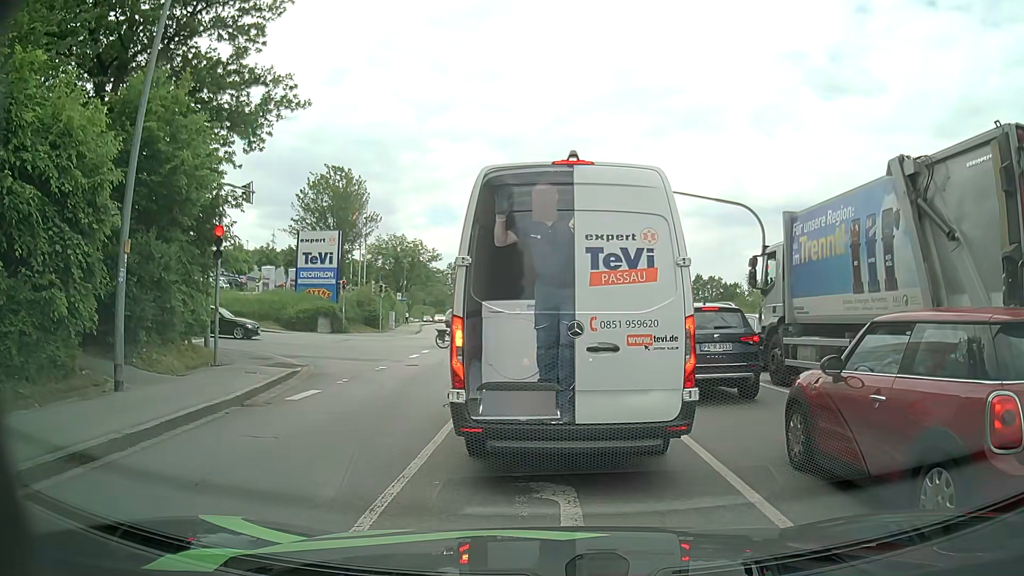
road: tertiary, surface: asphalt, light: Day
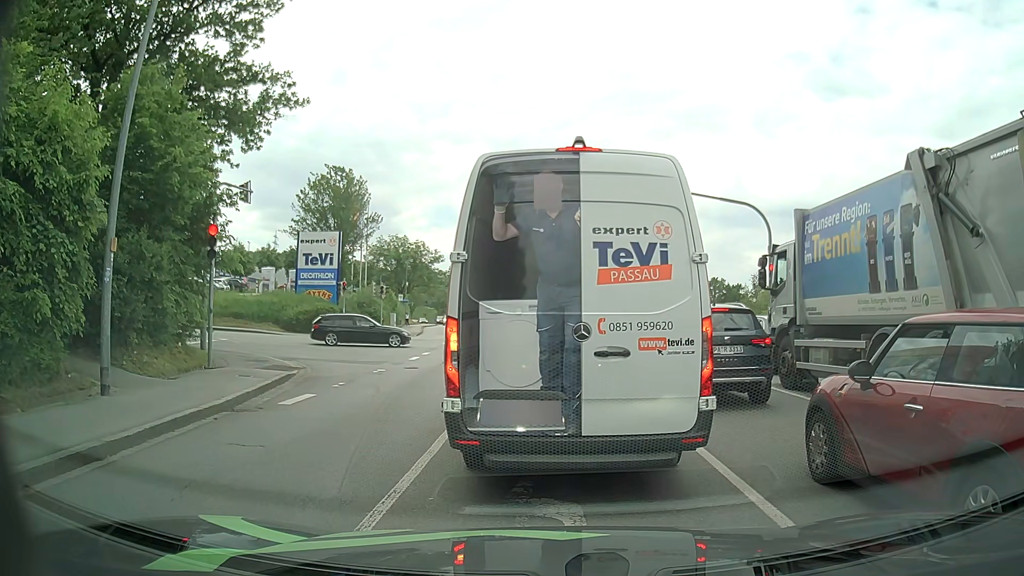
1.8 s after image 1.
(0.0, +0.5) m; 0°
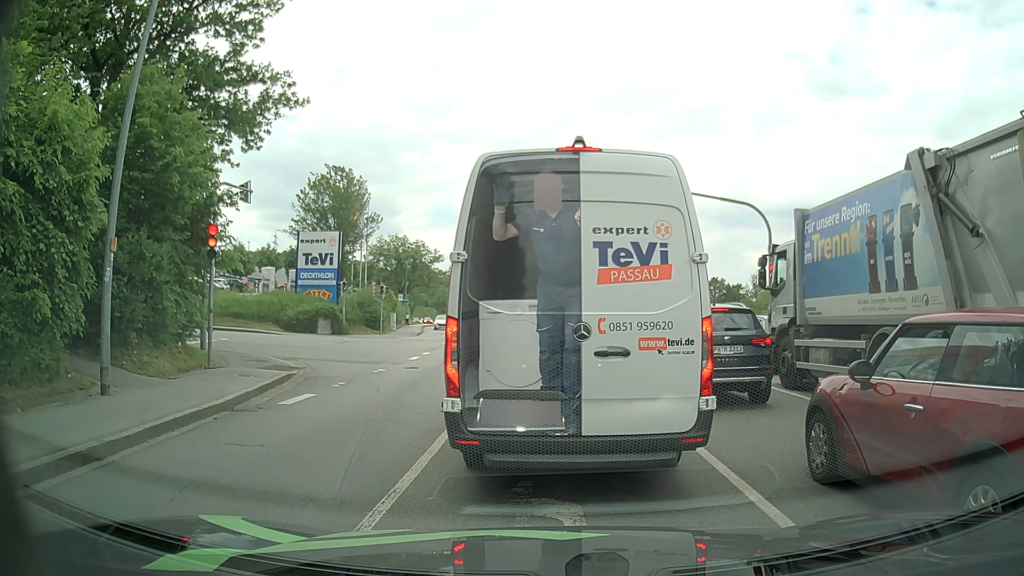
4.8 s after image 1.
(0.0, 0.0) m; 0°
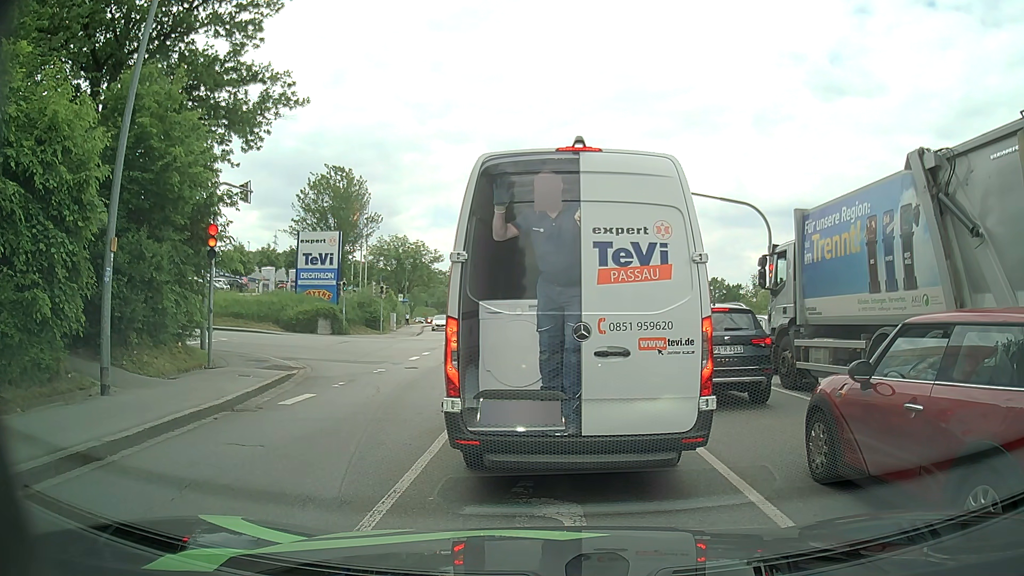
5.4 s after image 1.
(0.0, 0.0) m; 0°
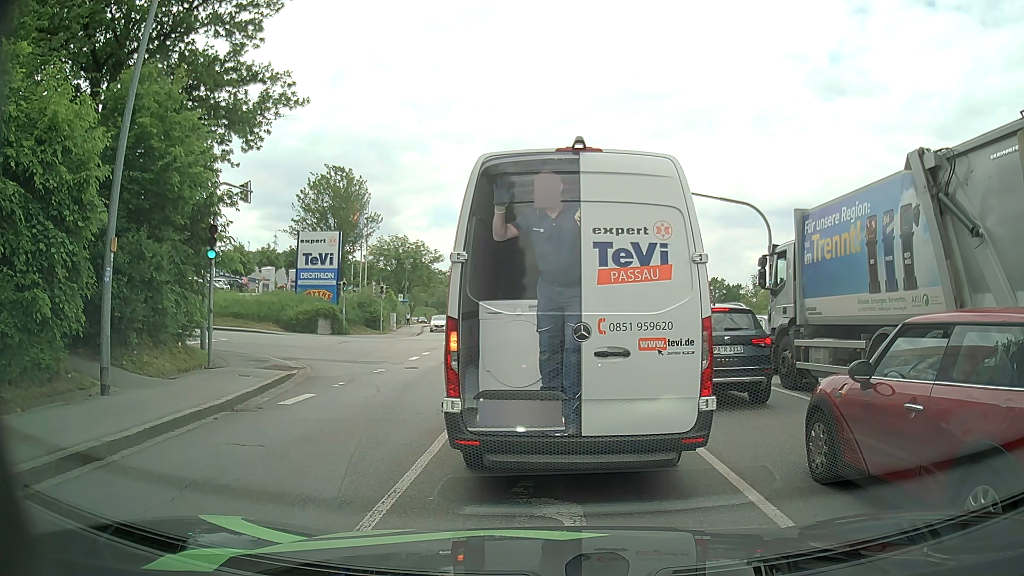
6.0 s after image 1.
(0.0, 0.0) m; 0°
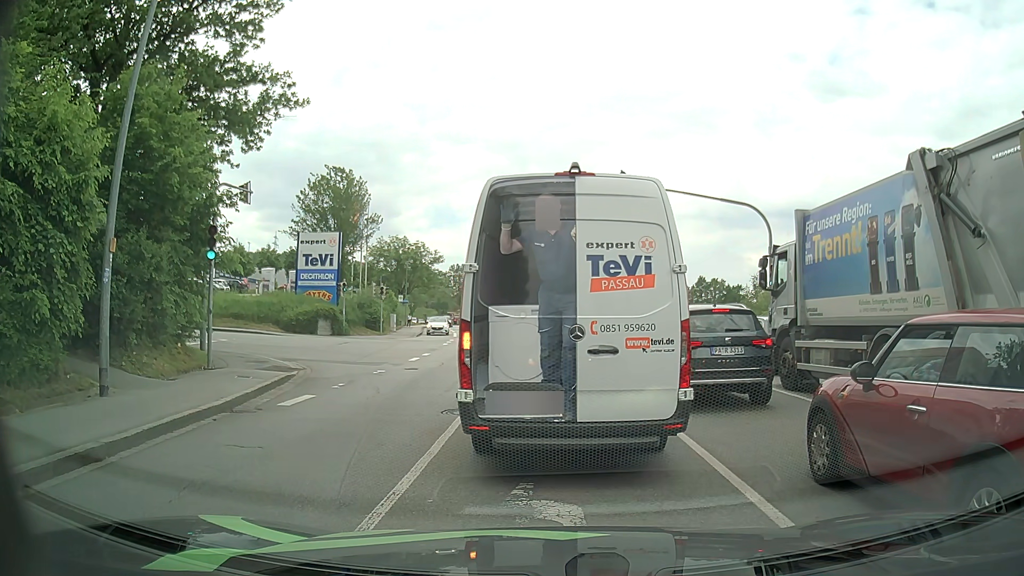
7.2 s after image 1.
(0.0, 0.0) m; 0°
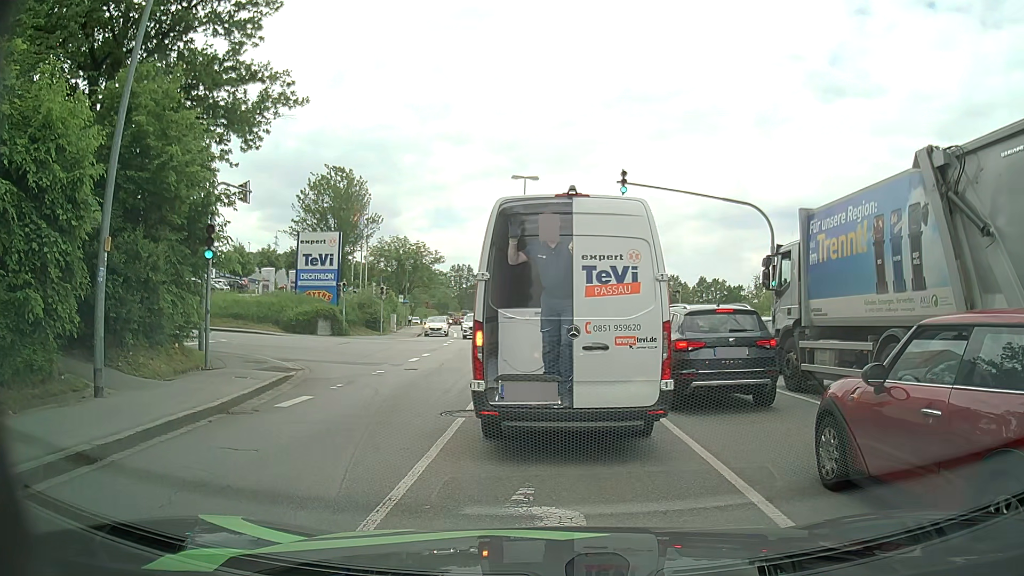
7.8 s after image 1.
(0.0, +0.2) m; 0°
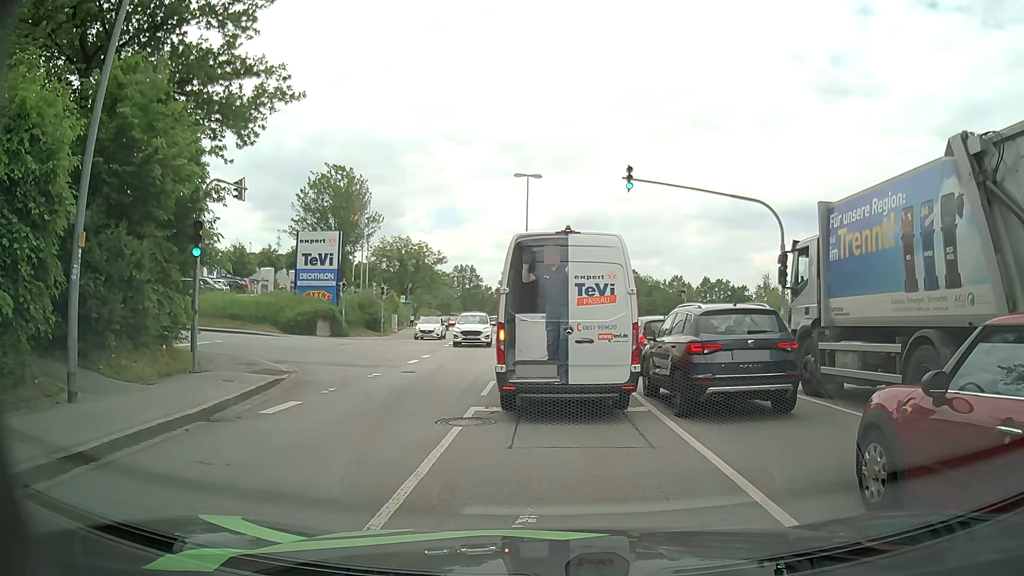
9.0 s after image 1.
(0.0, +0.8) m; 0°
